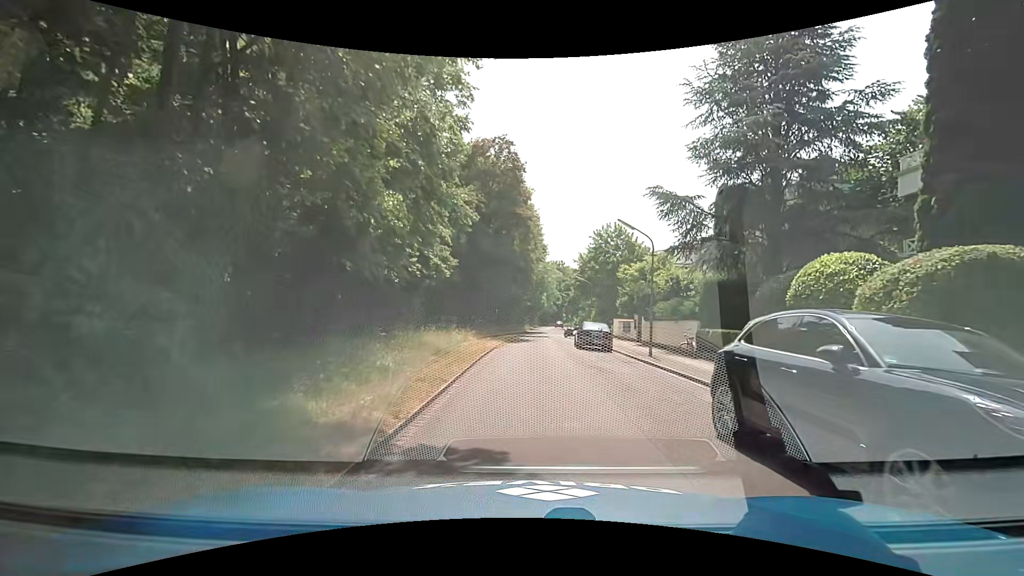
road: residential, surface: asphalt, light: Day
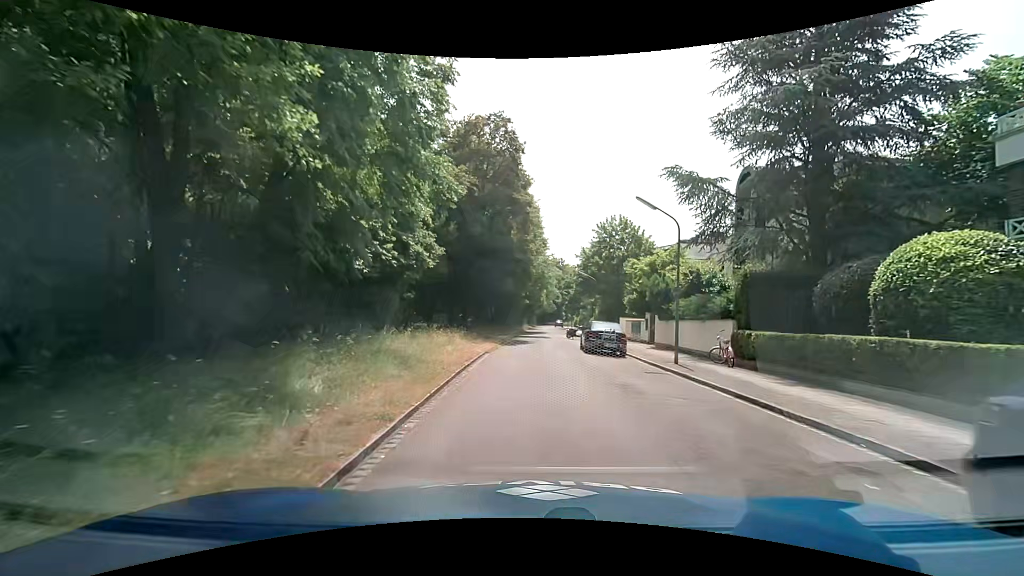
(0.0, +3.9) m; -1°
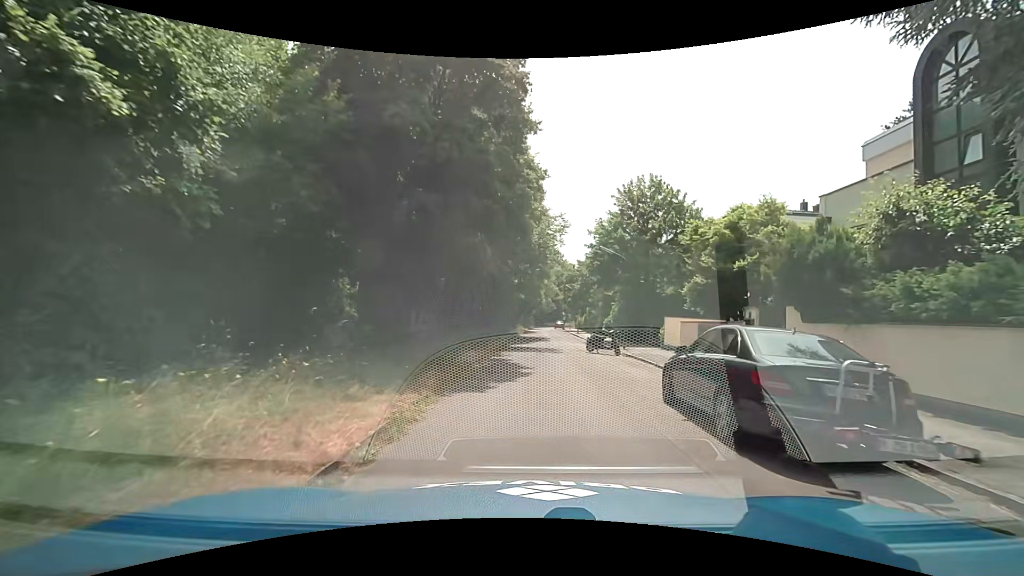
(+0.1, +15.8) m; +1°
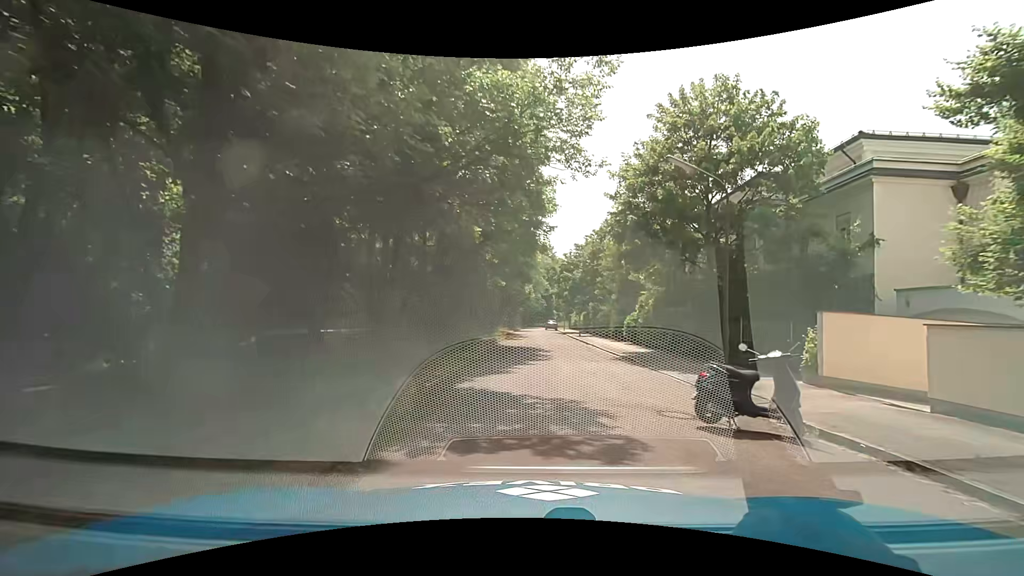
(+0.1, +16.2) m; +1°
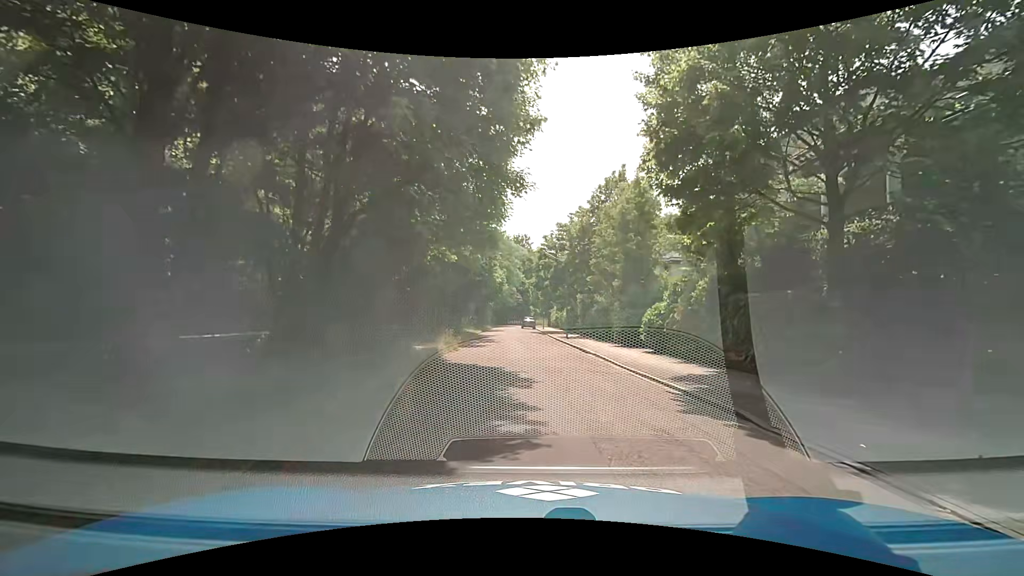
(+0.3, +11.8) m; +3°
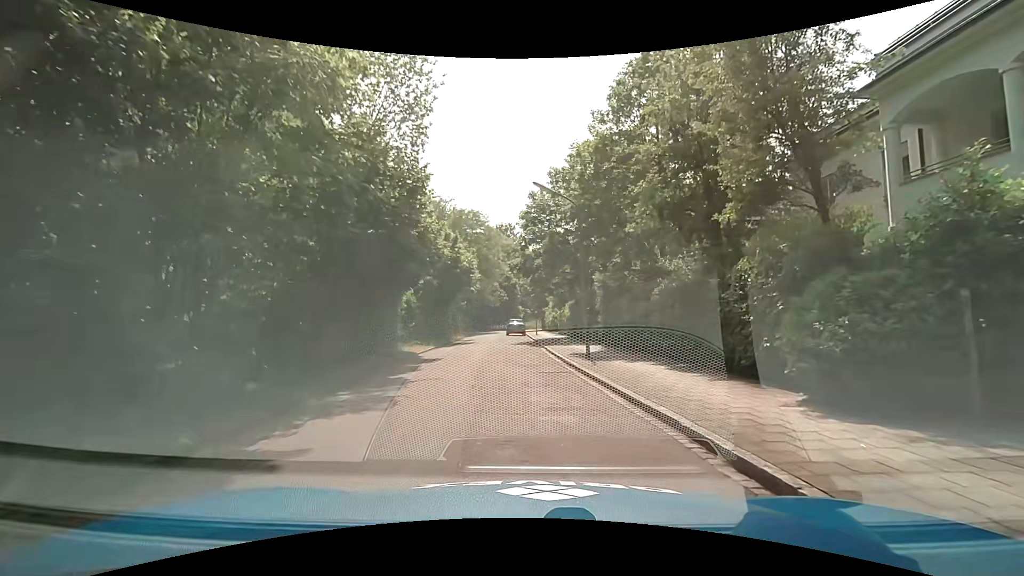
(+0.5, +18.6) m; +1°
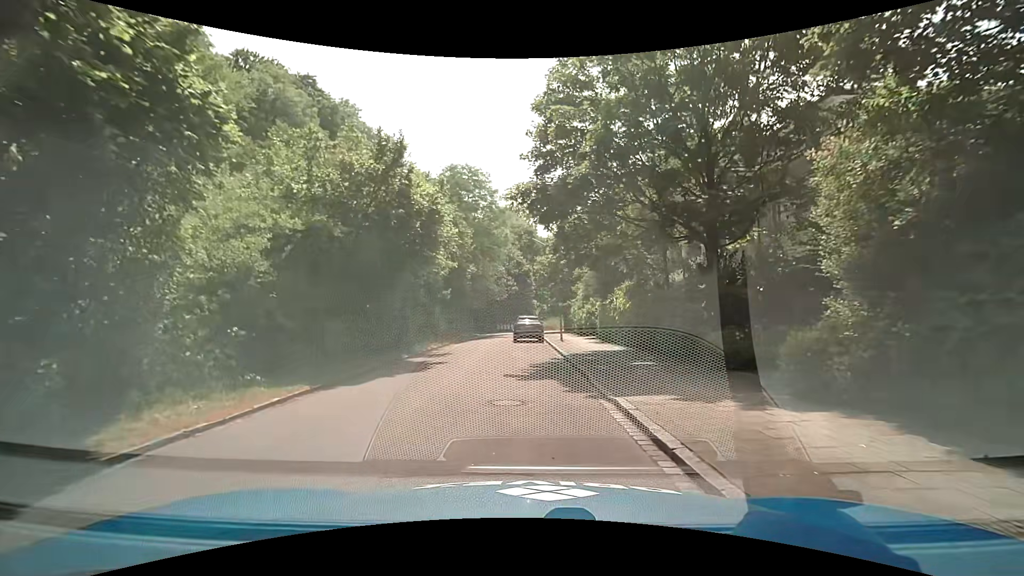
(-0.5, +17.6) m; 0°
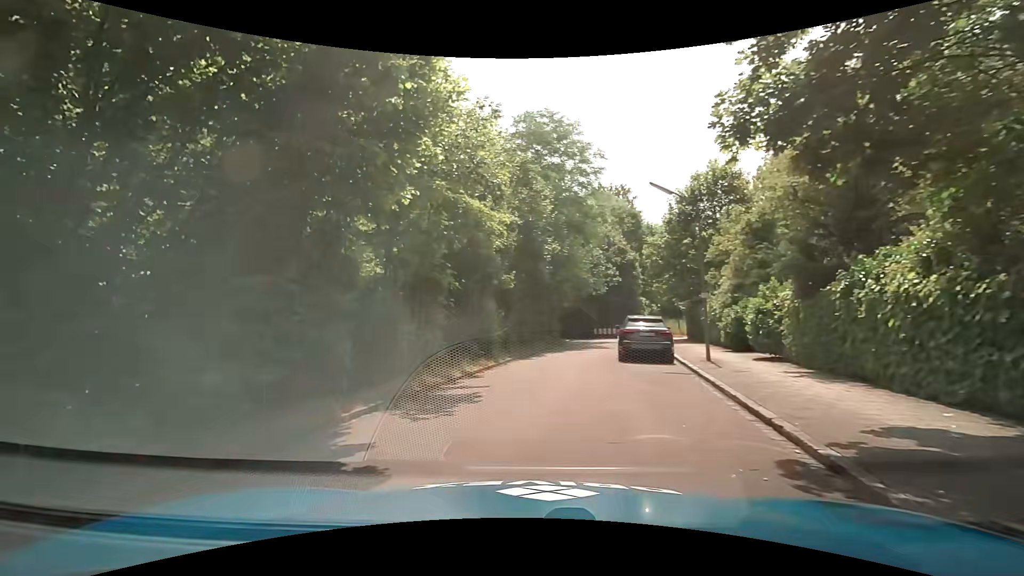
(-0.6, +11.9) m; -13°
